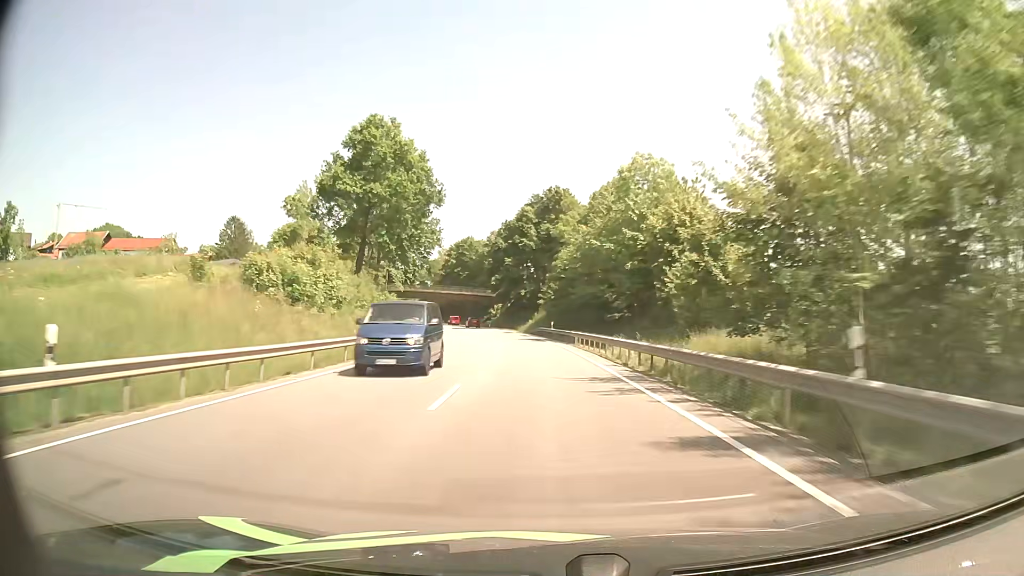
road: primary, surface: asphalt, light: Day
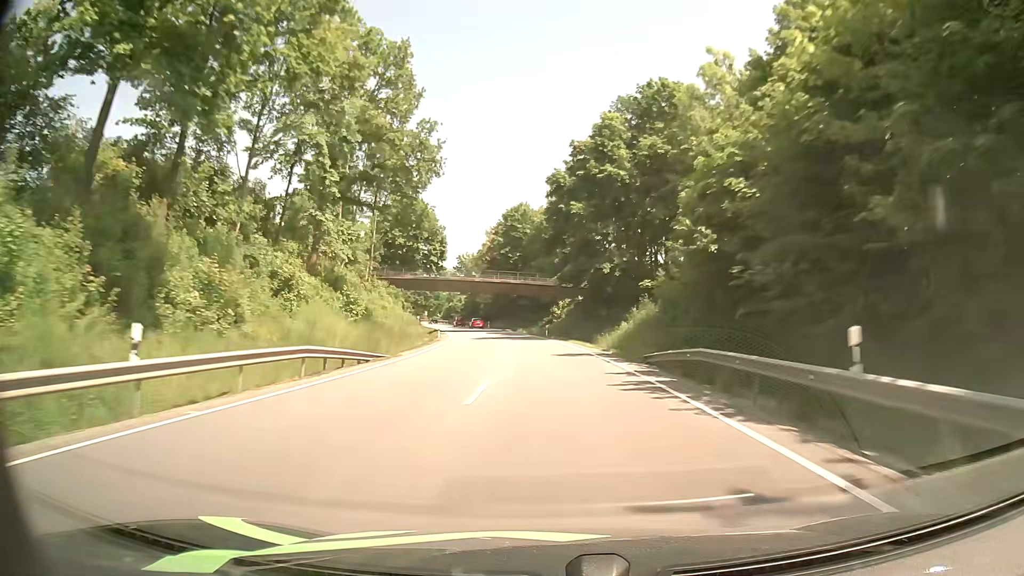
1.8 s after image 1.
(-2.7, +47.1) m; -6°
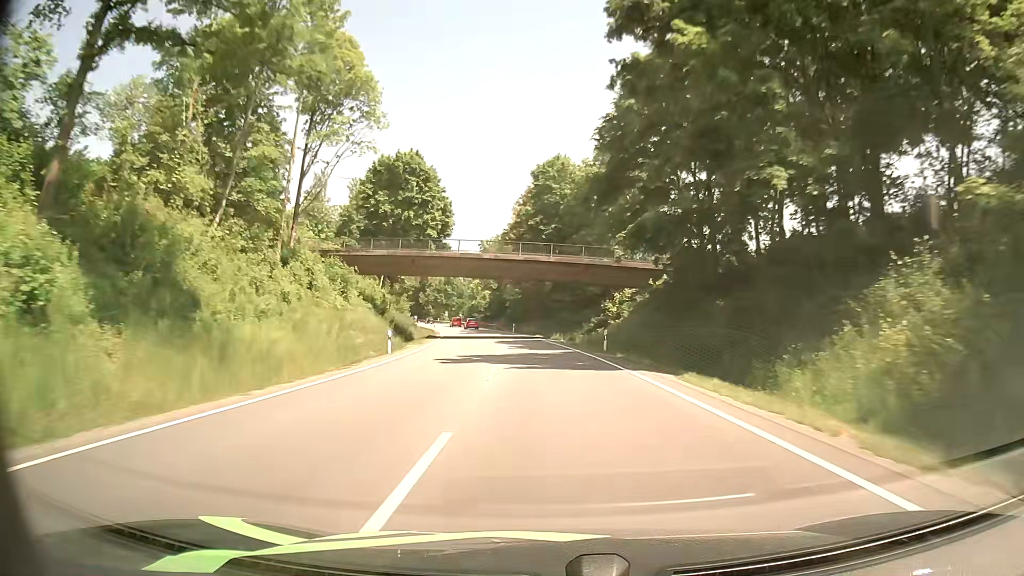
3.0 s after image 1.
(-1.1, +31.2) m; -3°
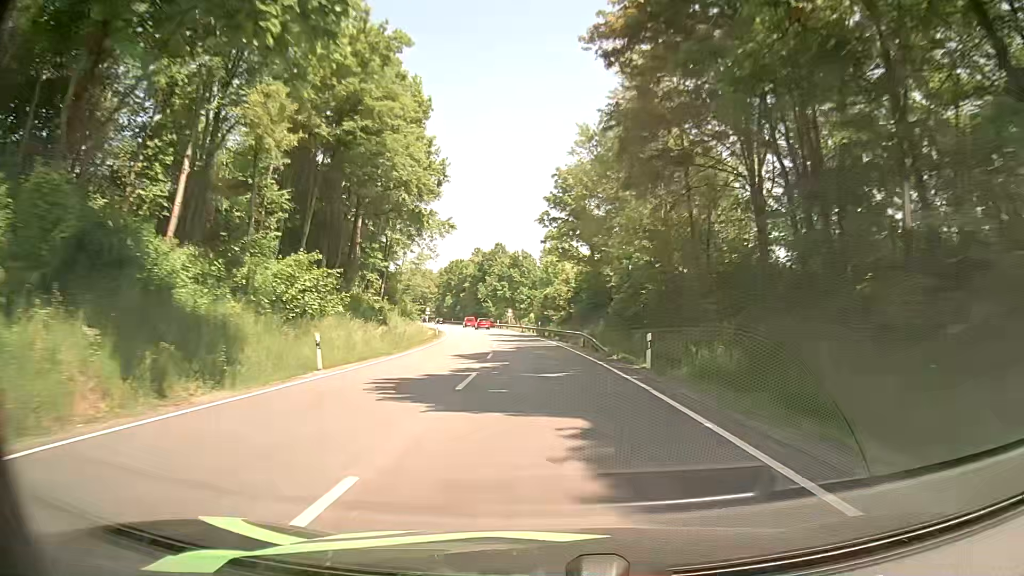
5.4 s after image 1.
(-4.4, +62.6) m; -7°
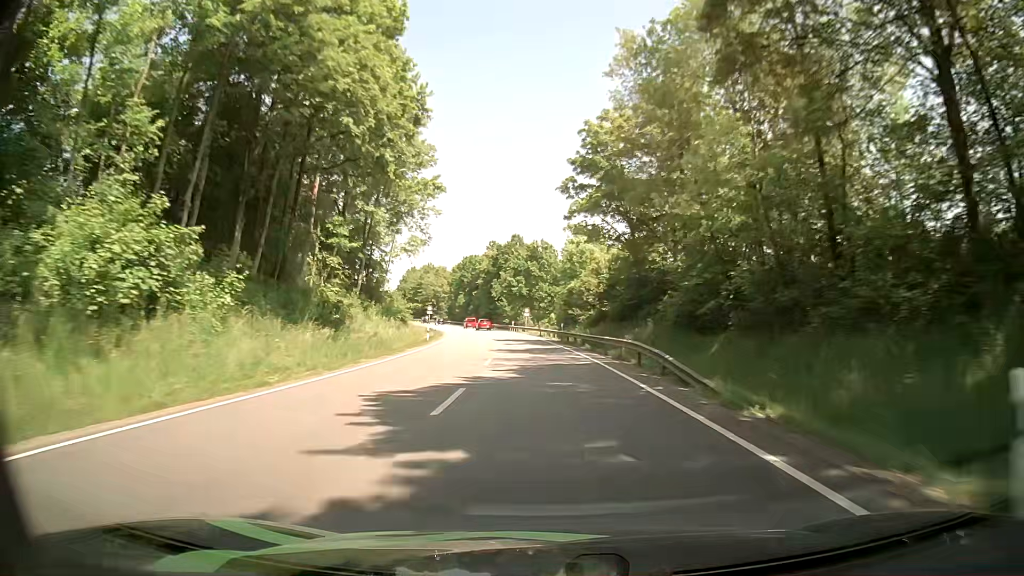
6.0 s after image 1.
(-0.4, +15.8) m; -3°
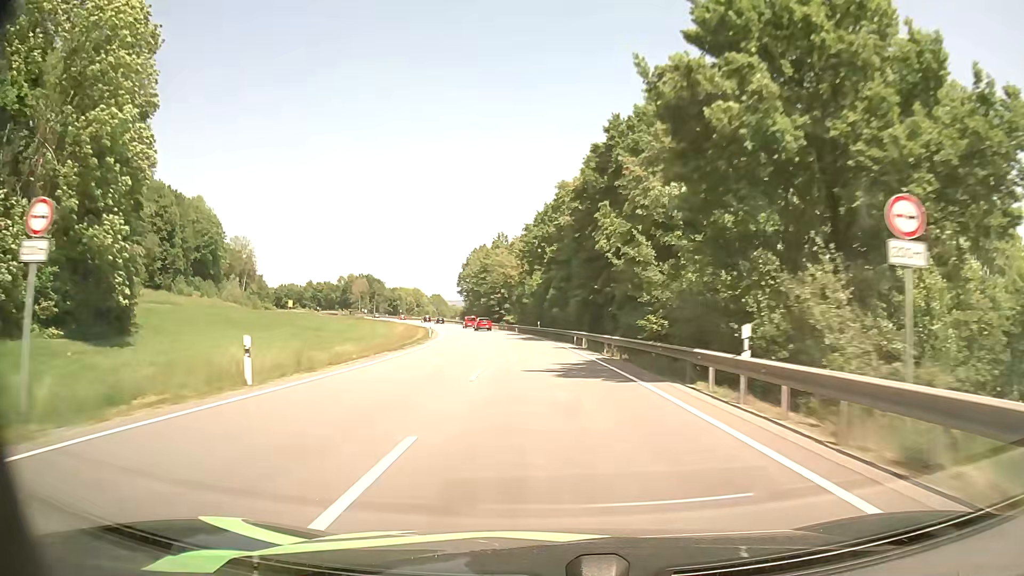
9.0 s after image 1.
(-6.2, +78.1) m; -10°
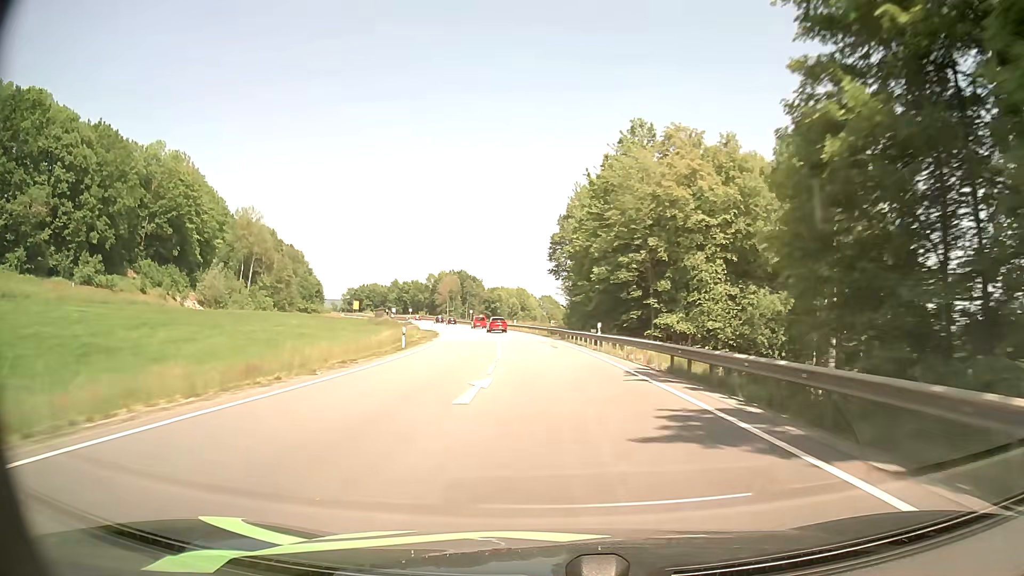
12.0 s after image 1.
(-7.1, +76.2) m; -10°
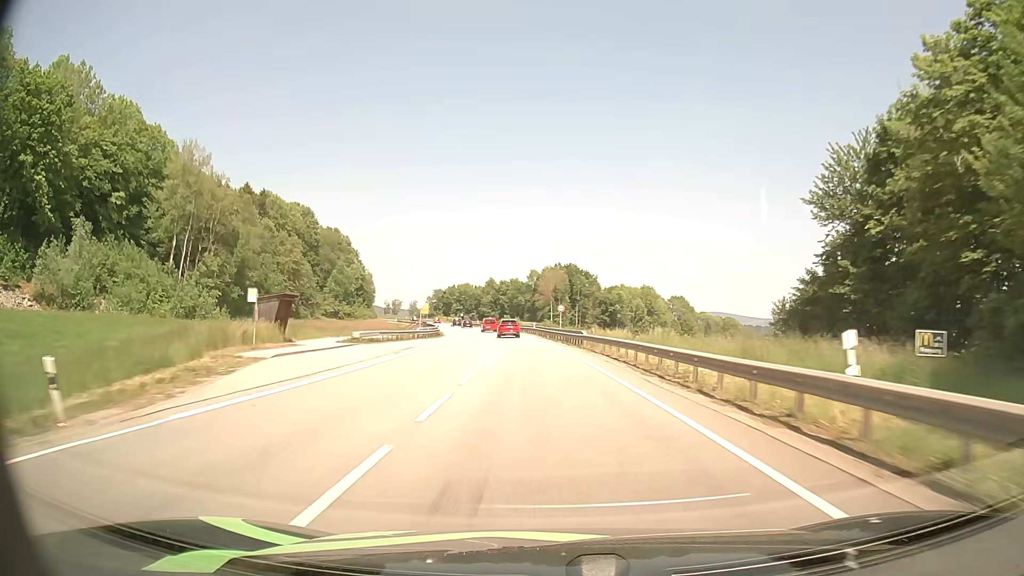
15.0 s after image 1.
(-6.0, +74.7) m; -10°
(0, +10) (0, +20) (-1, +30) (-2, +40) (-3, +50) (-4, +60) (-5, +70) (-6, +80) (-8, +90) (-10, +99) m
